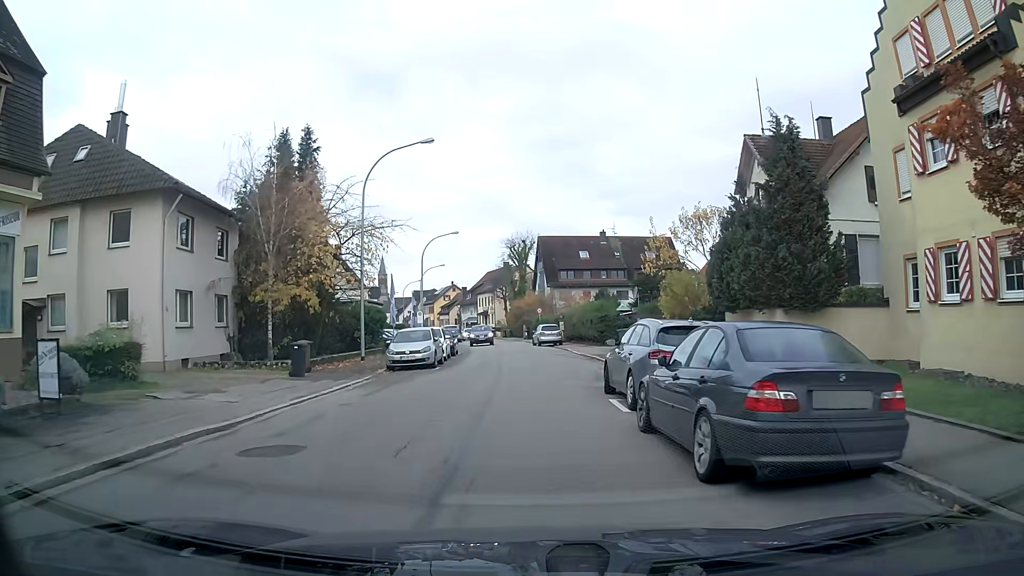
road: tertiary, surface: asphalt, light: Day
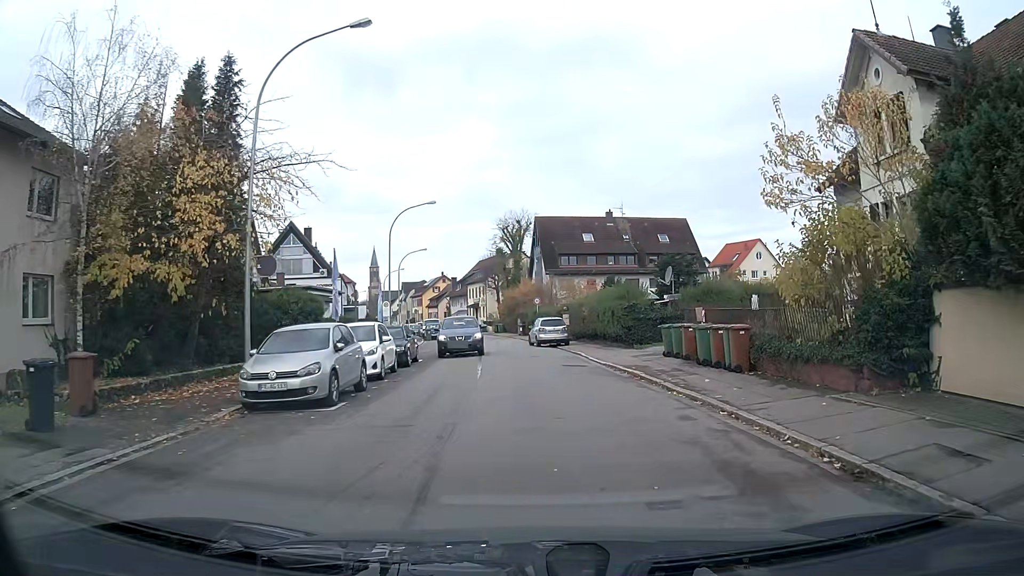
(+0.1, +12.3) m; +2°
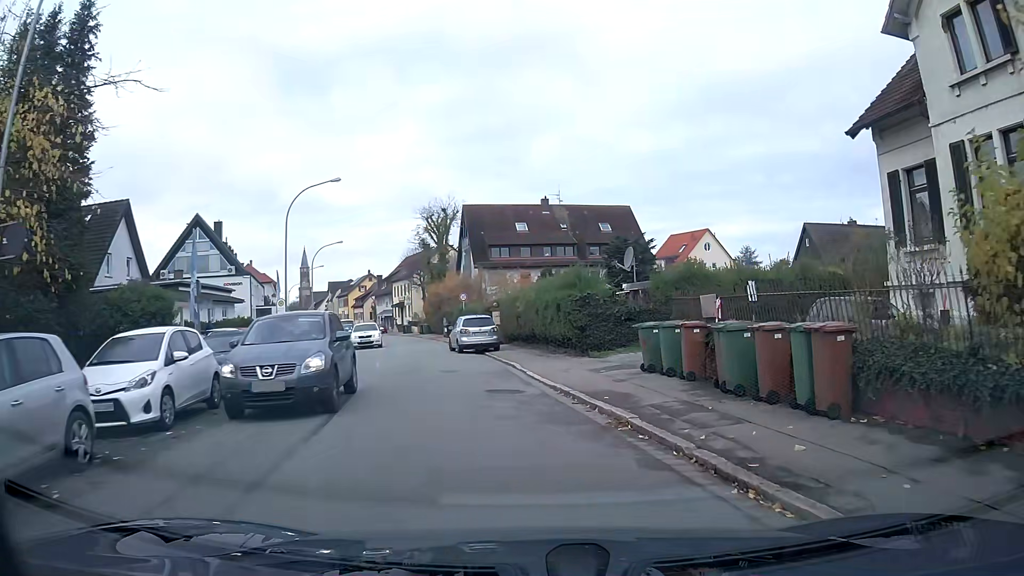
(+0.2, +8.0) m; +2°
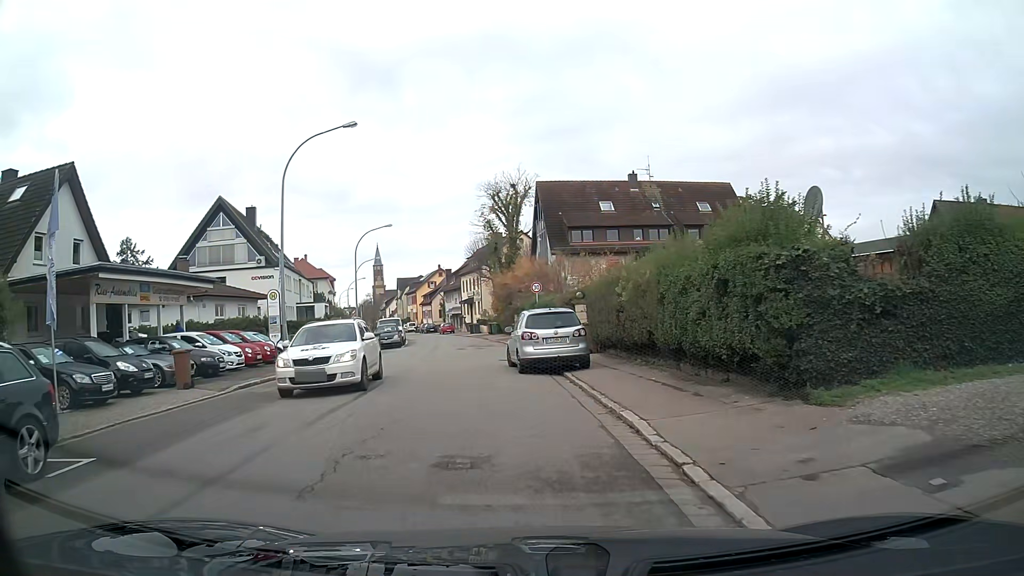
(-0.6, +11.6) m; -7°
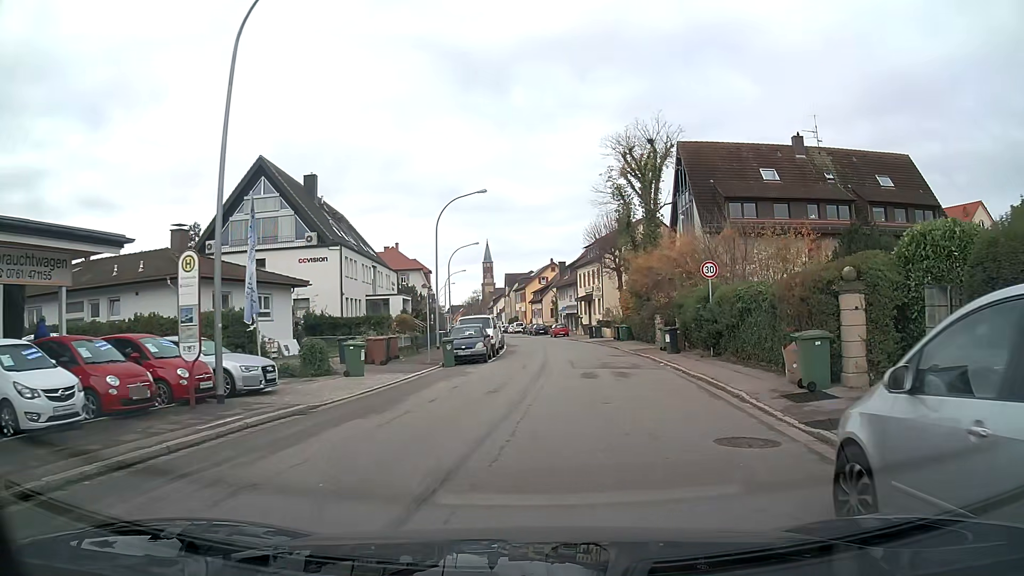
(-1.4, +15.2) m; -6°
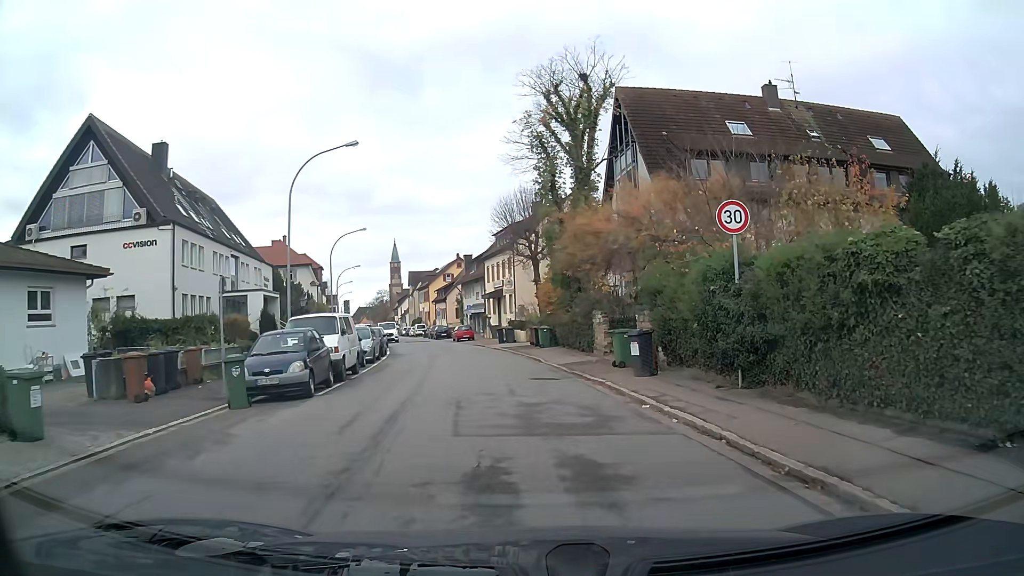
(+0.7, +11.9) m; +6°
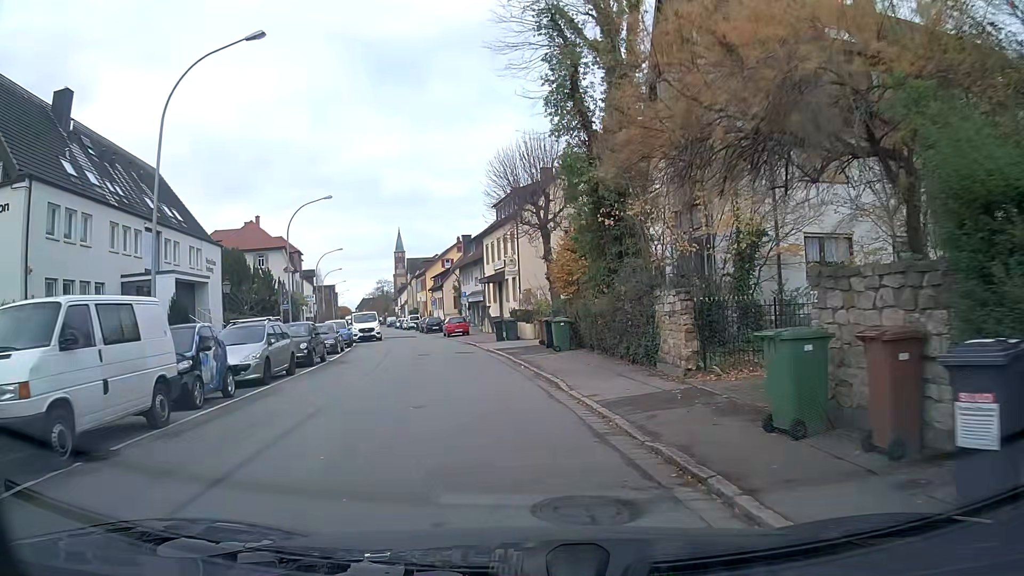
(-0.1, +12.3) m; -1°
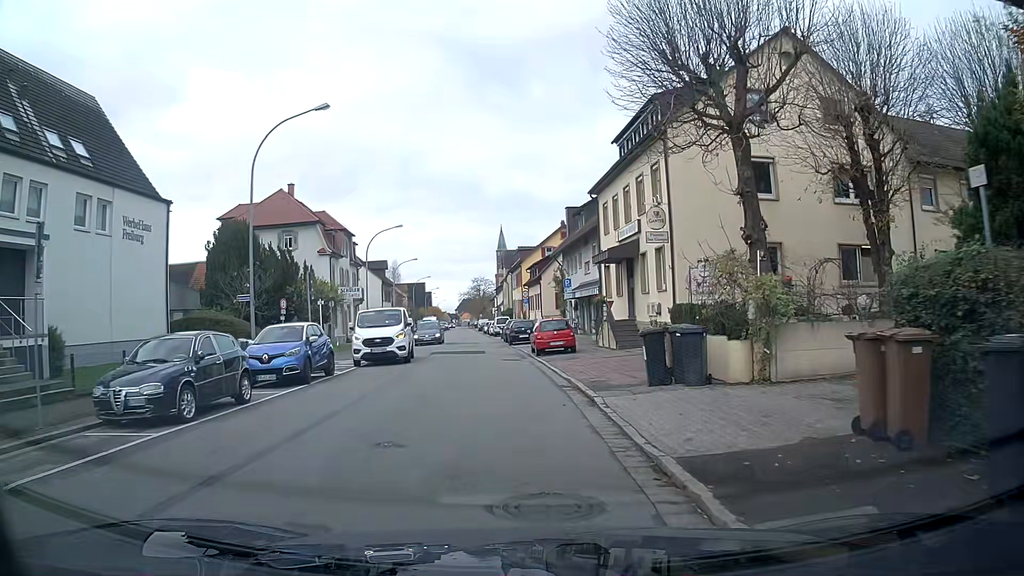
(-1.7, +21.1) m; -9°
(0, +10) (-1, +20) (-2, +30) (-3, +40) (-4, +50) (-5, +60) (-5, +70) (-6, +80) (-7, +90) (-8, +100) m
